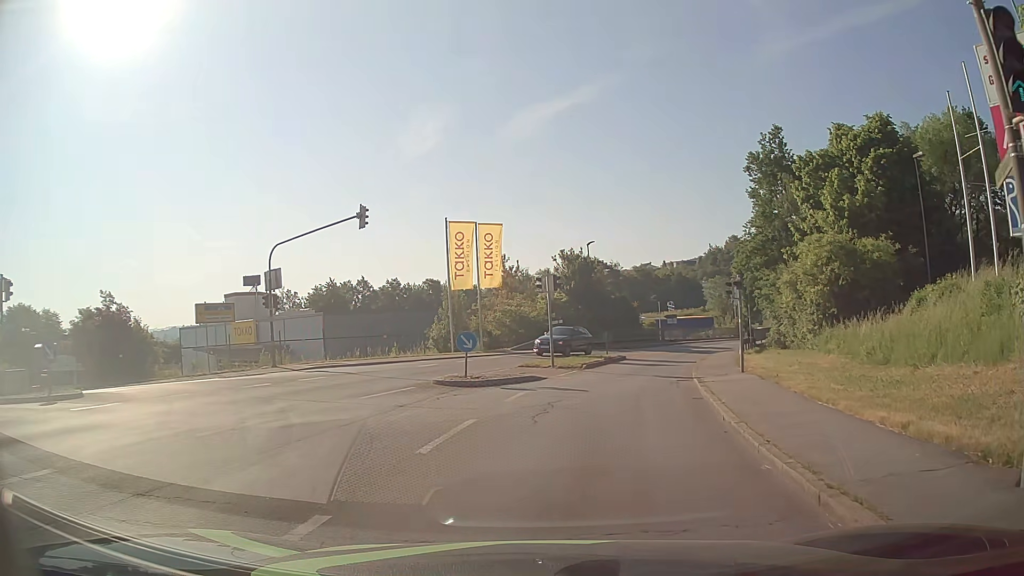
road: tertiary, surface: asphalt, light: Day
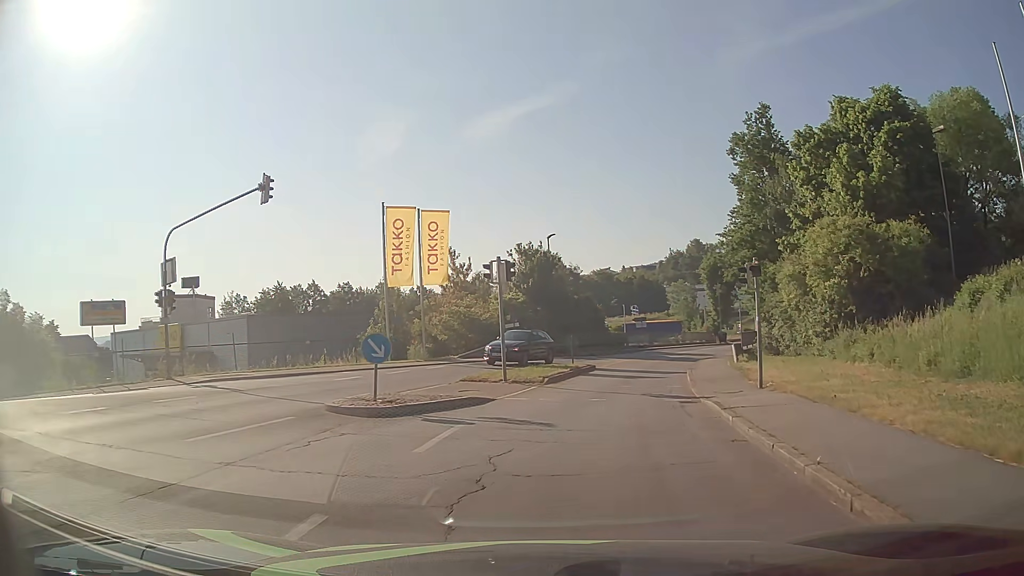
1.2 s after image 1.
(+0.1, +6.4) m; +3°
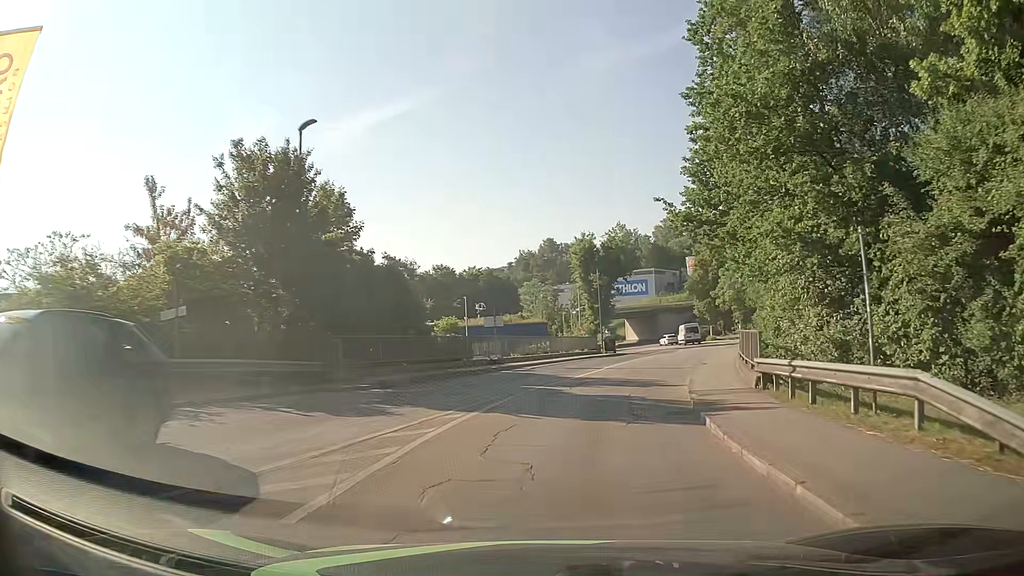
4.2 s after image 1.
(+3.1, +24.8) m; +13°
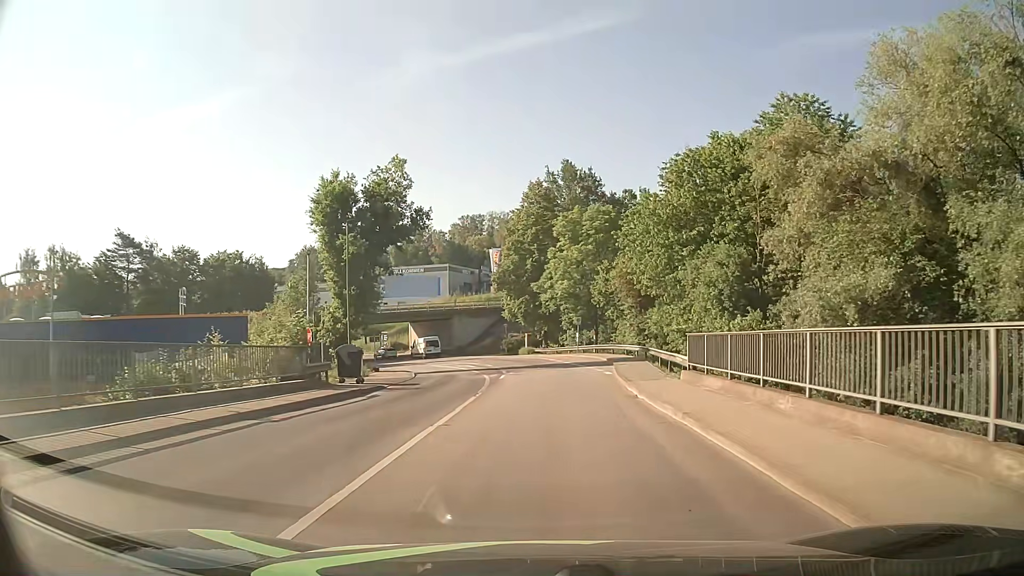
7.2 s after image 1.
(+4.7, +29.5) m; +19°
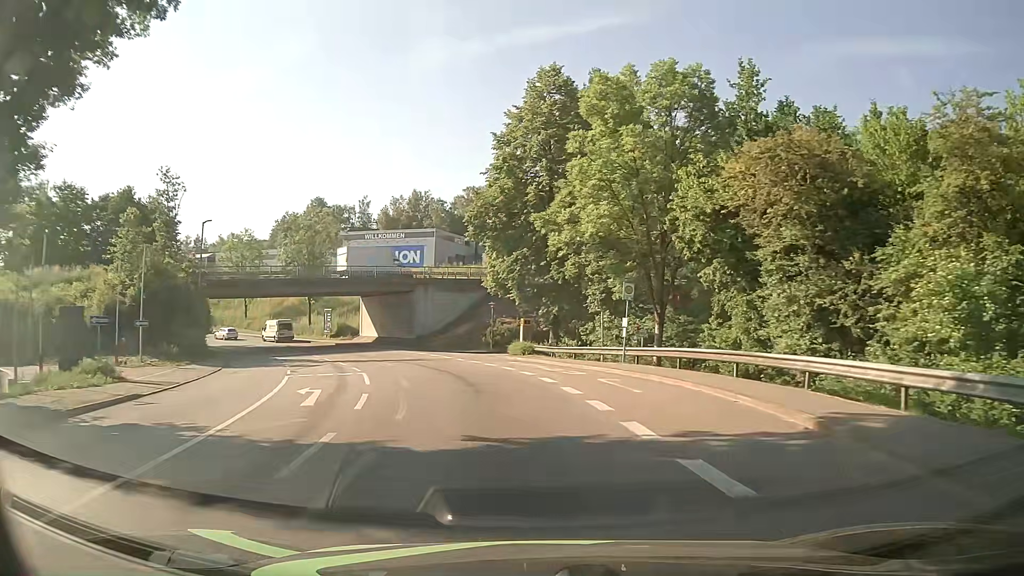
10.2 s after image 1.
(+0.1, +31.9) m; -2°
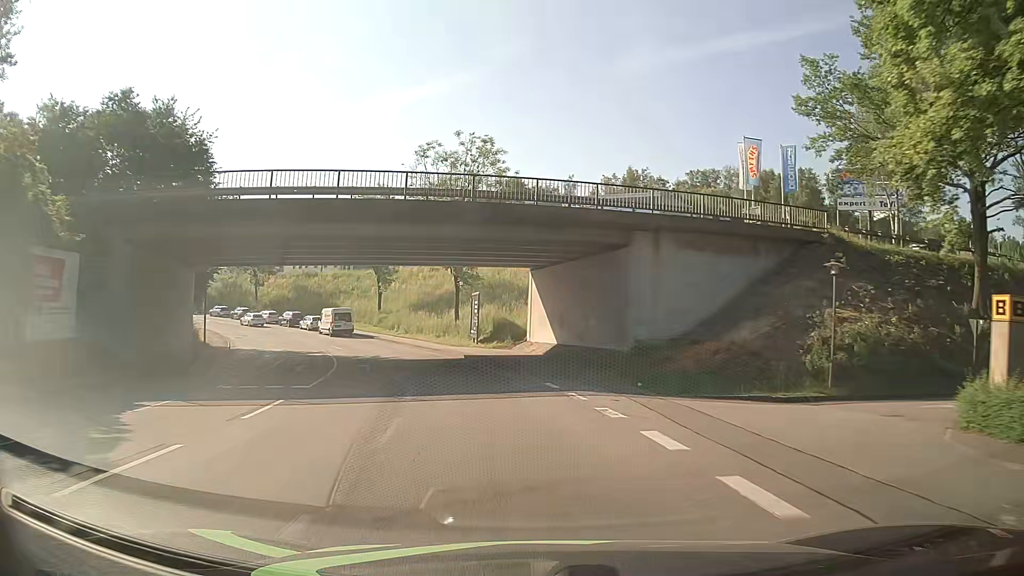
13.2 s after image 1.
(-5.3, +32.8) m; -18°
